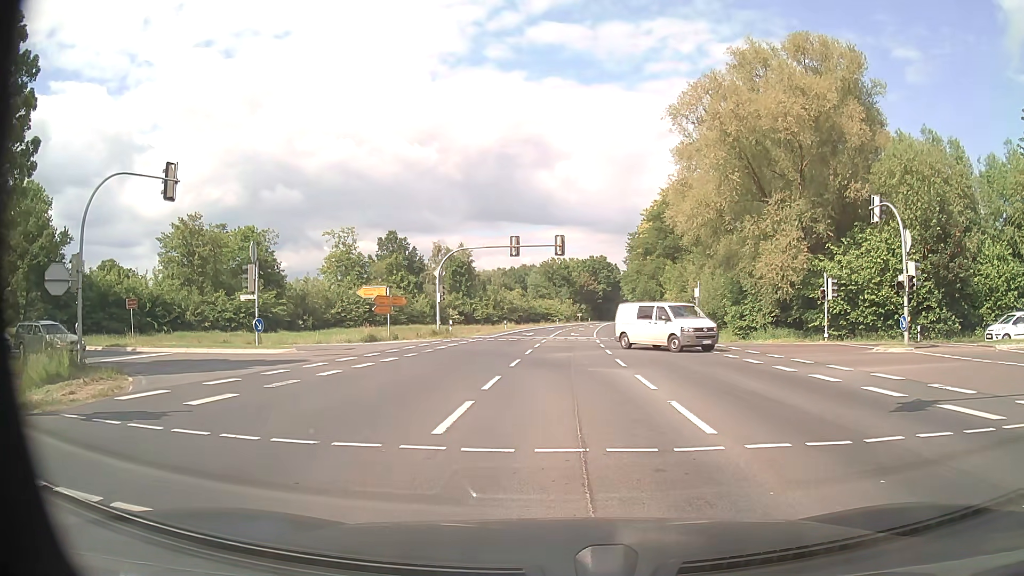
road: primary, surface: asphalt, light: Day
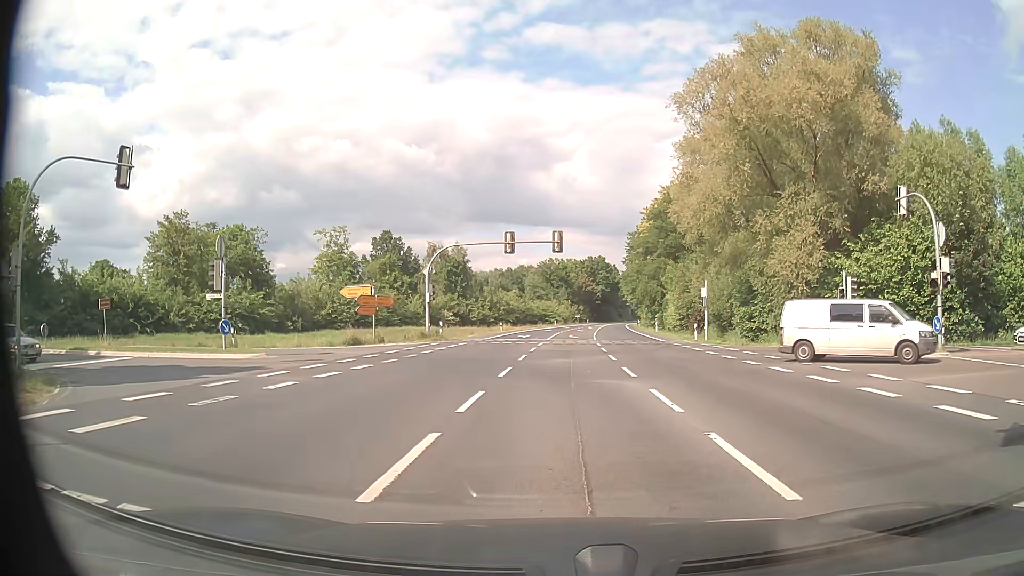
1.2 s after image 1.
(+0.1, +3.1) m; +1°
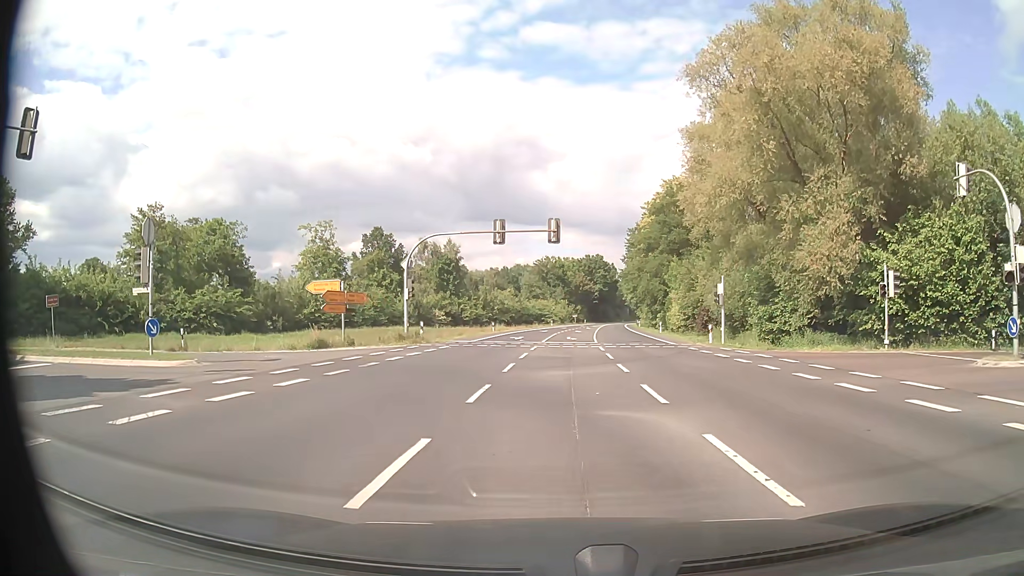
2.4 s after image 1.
(0.0, +5.3) m; 0°
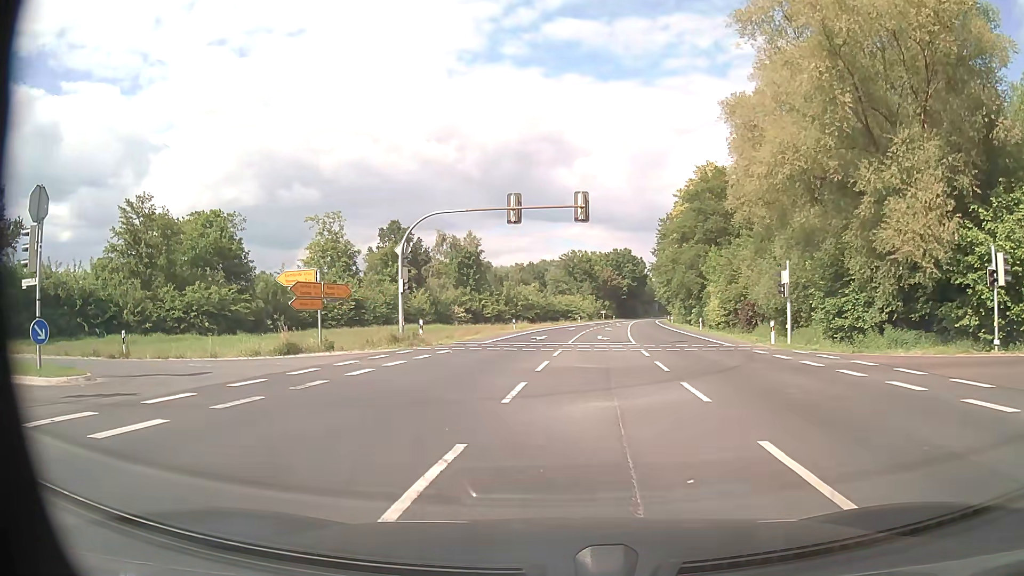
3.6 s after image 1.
(0.0, +7.0) m; -1°
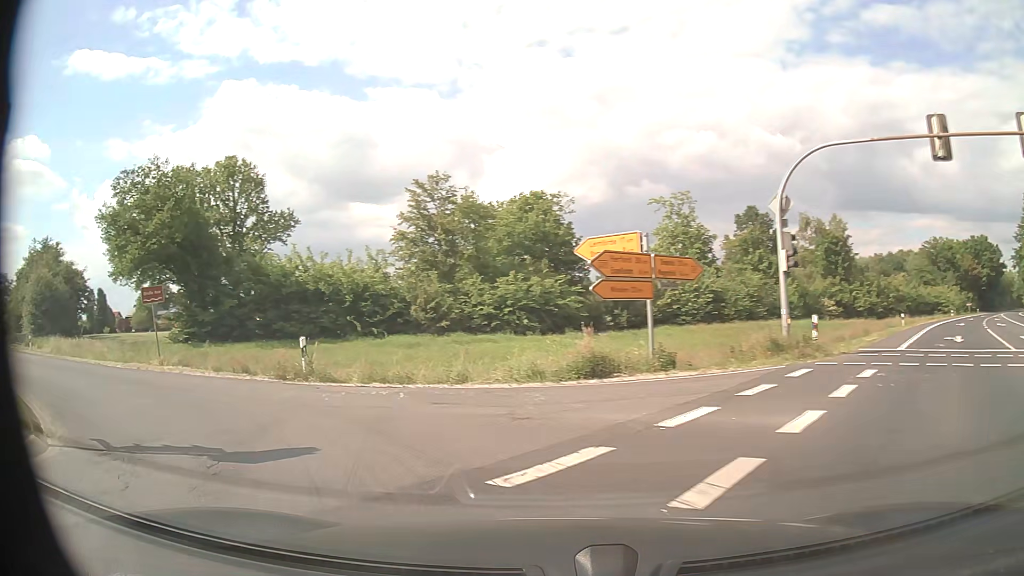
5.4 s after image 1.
(-2.4, +10.9) m; -31°
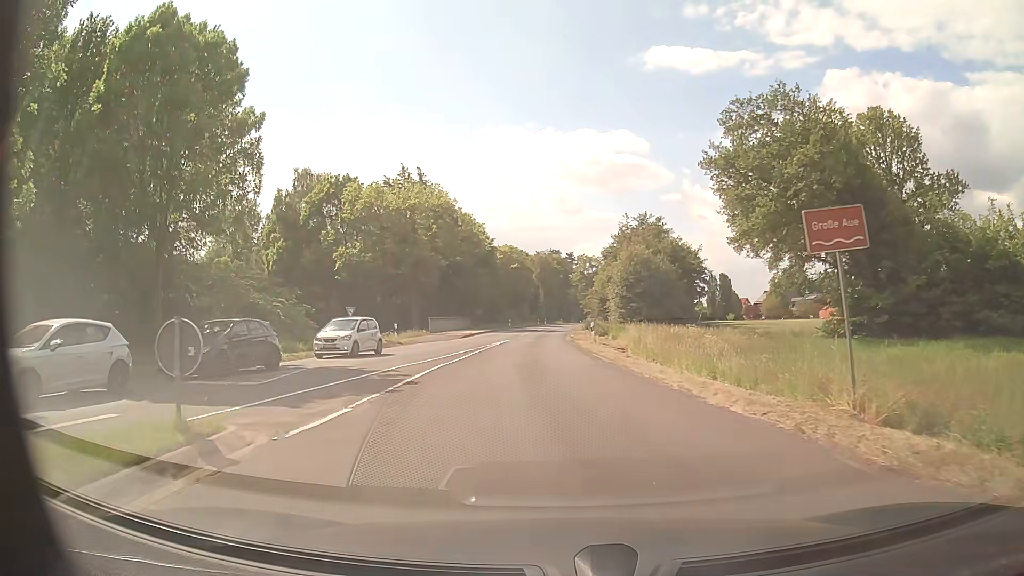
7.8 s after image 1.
(-8.0, +13.2) m; -55°
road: secondary
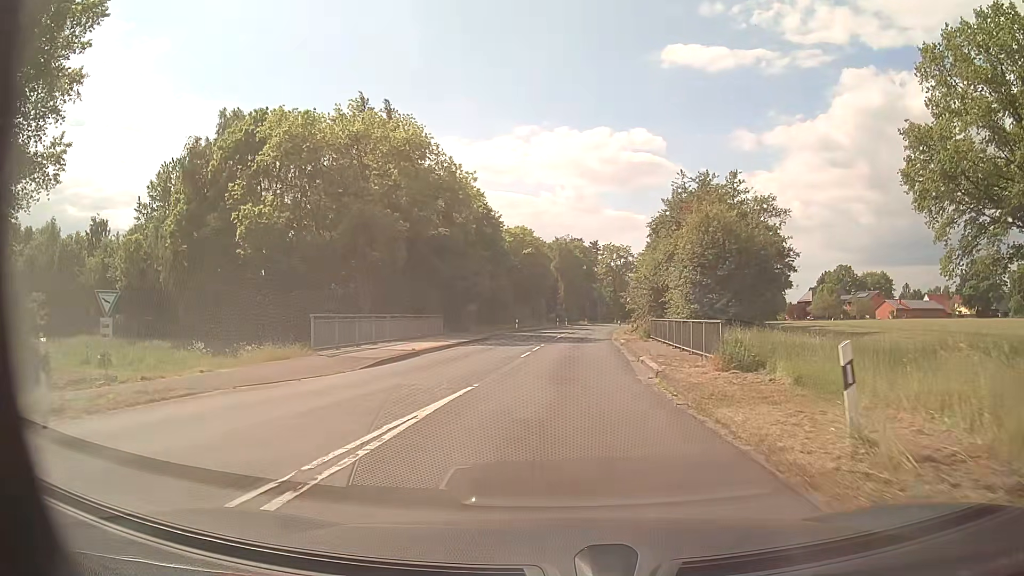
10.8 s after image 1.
(-0.7, +28.7) m; -1°
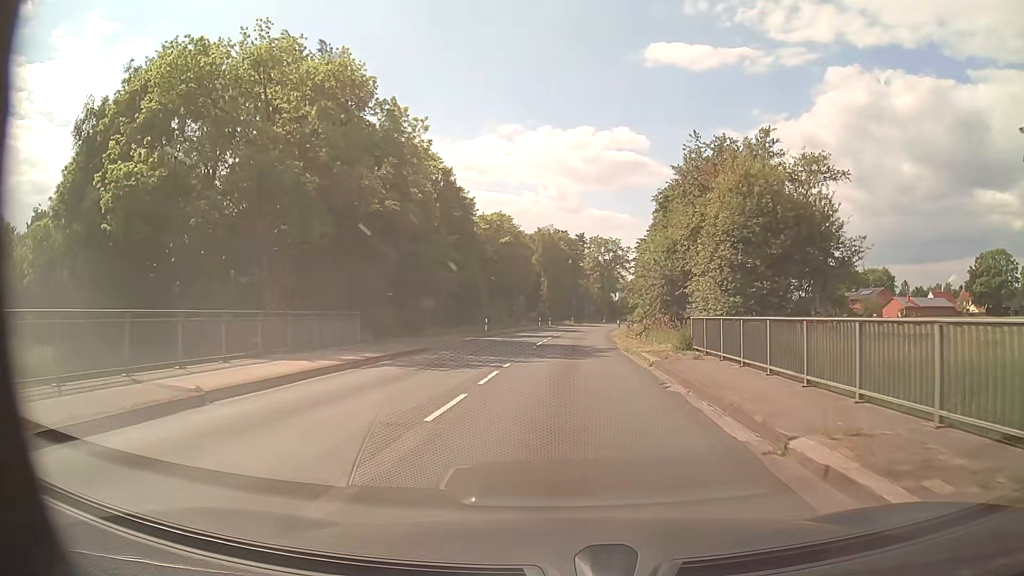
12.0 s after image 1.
(+0.1, +14.3) m; +1°
(0, +10) (0, +20) (+1, +30) (+1, +40) (+2, +50) (+3, +60) (+4, +70) (+6, +80) (+7, +90) (+9, +99) m
